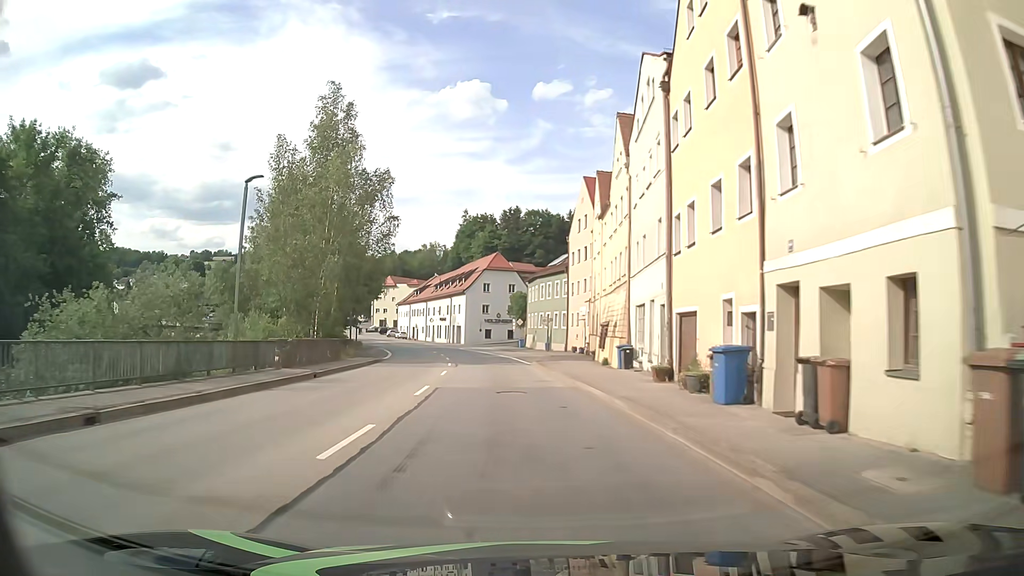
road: primary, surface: asphalt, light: Day
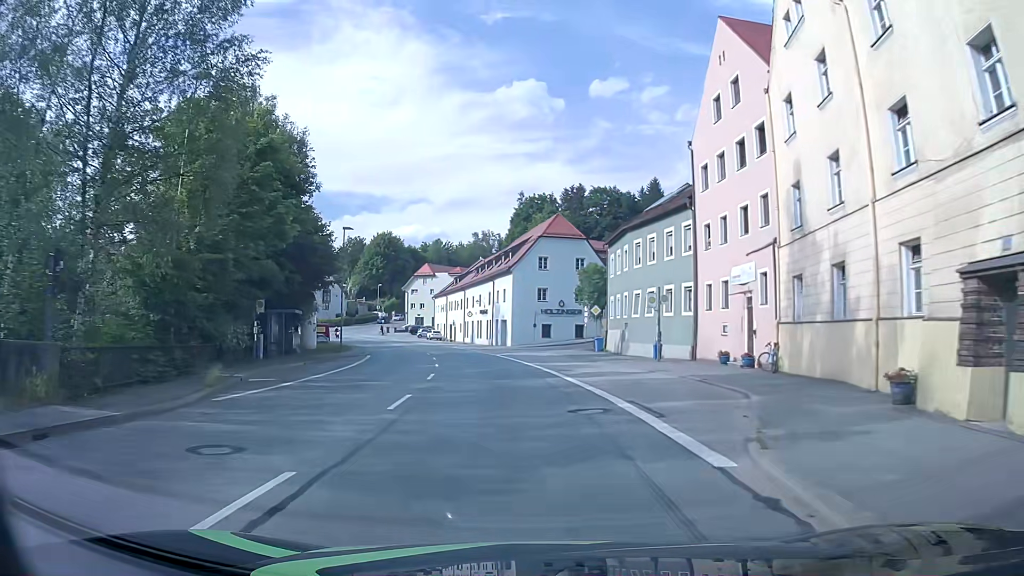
(-1.6, +31.0) m; -5°
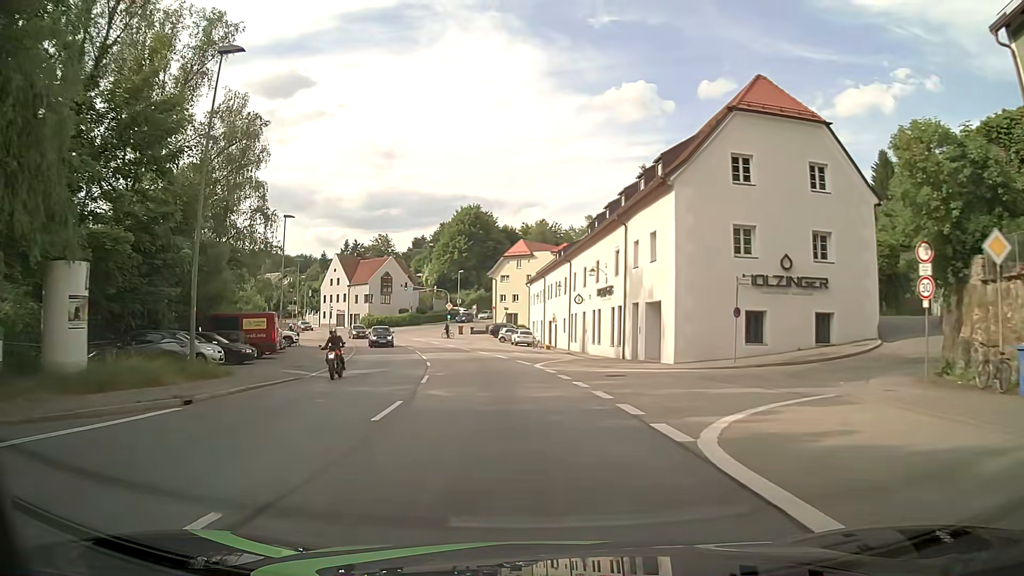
(-3.1, +38.2) m; -10°
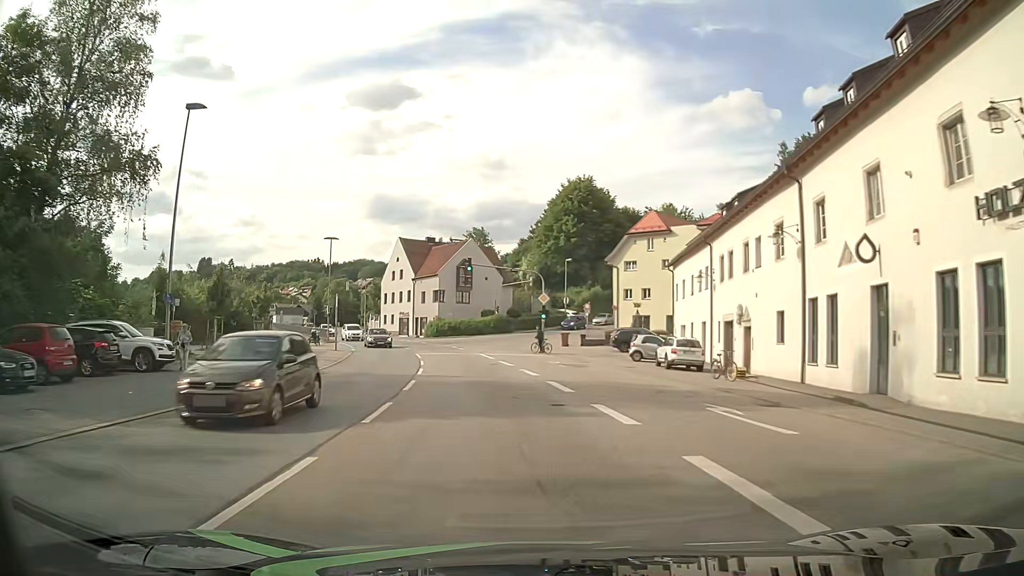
(-2.5, +30.3) m; -9°
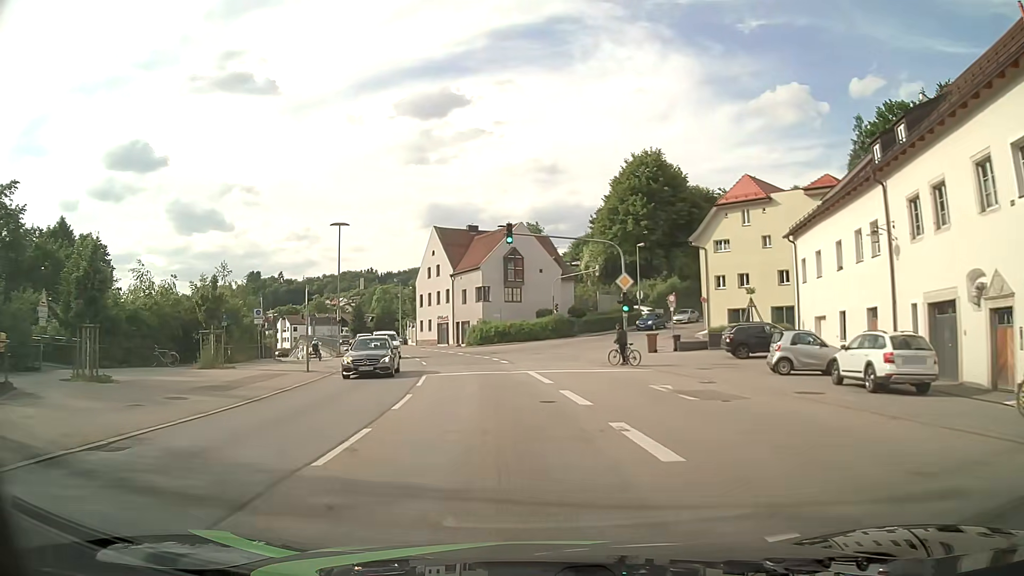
(-0.7, +15.0) m; -6°
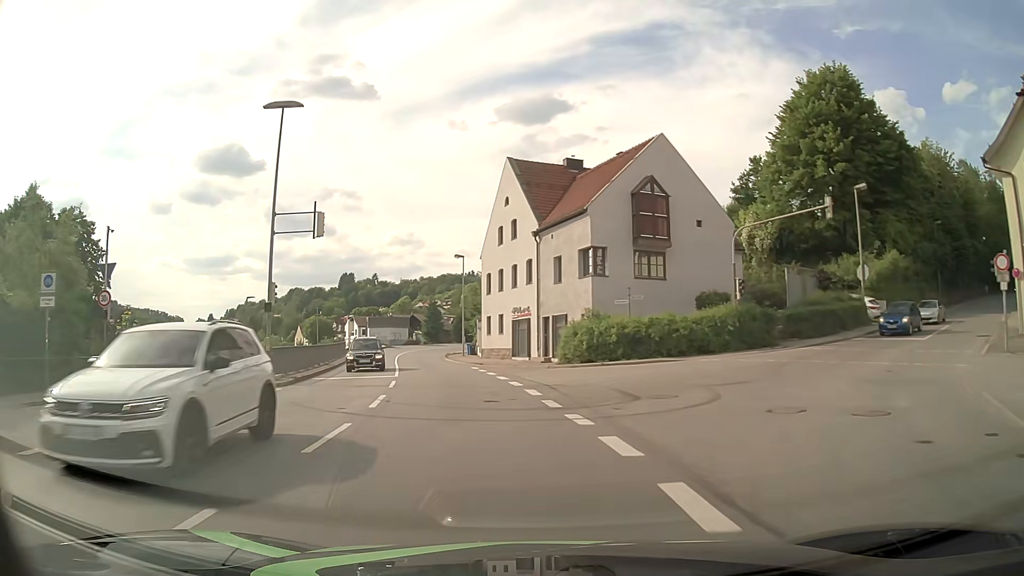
(-2.2, +29.9) m; -9°
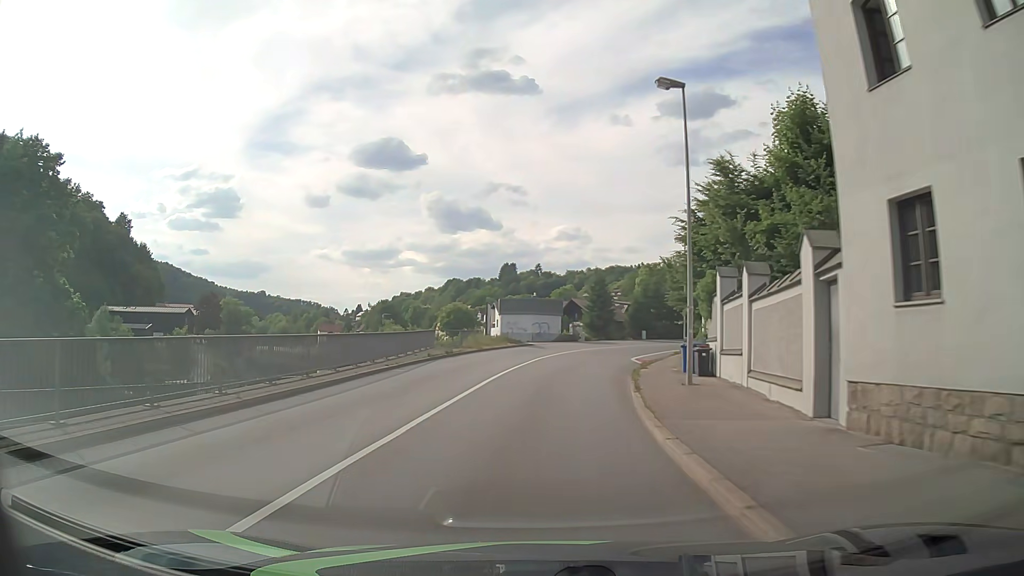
(-5.1, +37.2) m; -15°
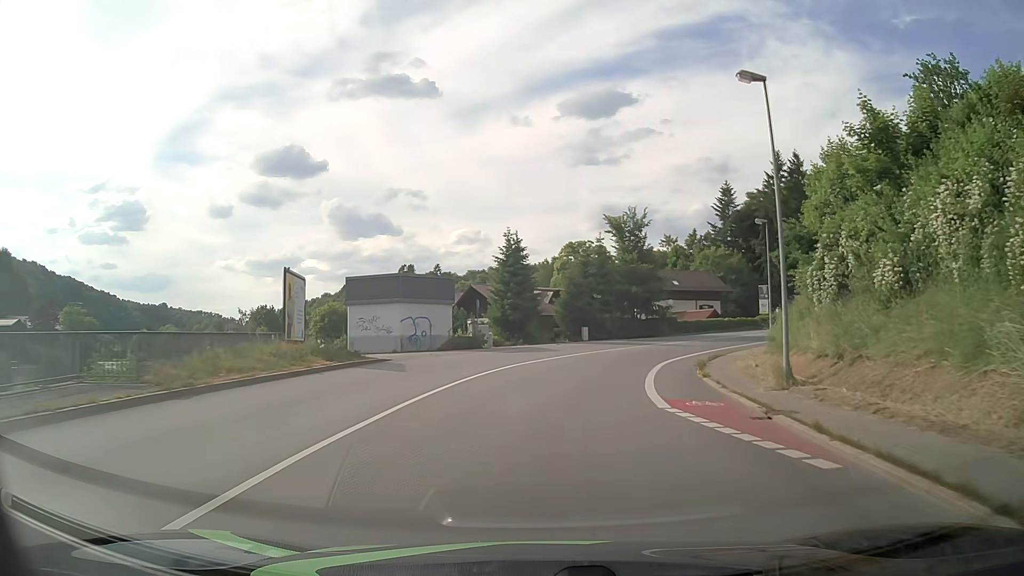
(+1.7, +30.3) m; +9°
(0, +10) (+1, +20) (+4, +30) (+7, +39) (+13, +47) (+19, +55) (+27, +61) (+35, +67) (+44, +72) (+53, +76) m
